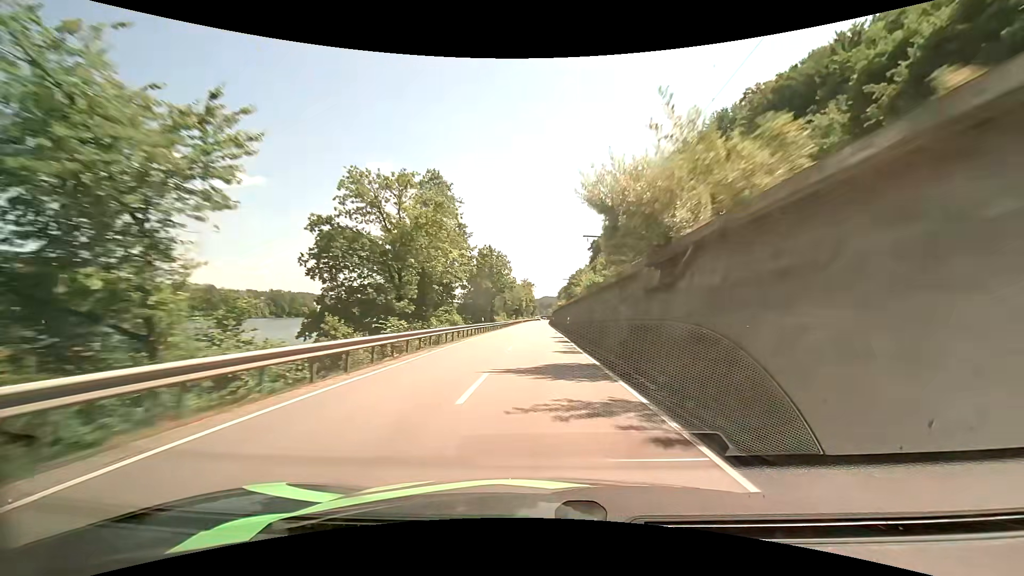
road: primary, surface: asphalt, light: Day
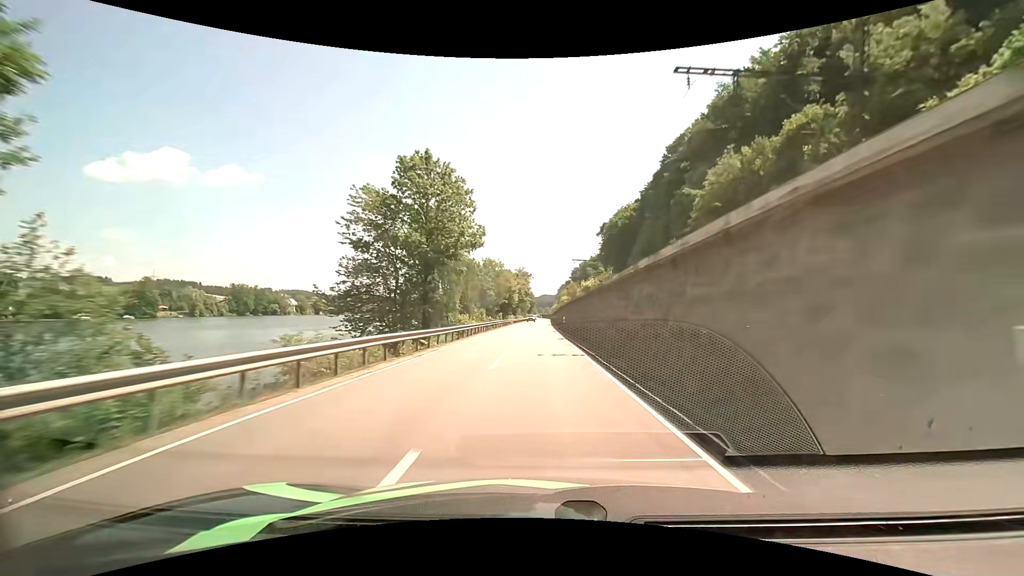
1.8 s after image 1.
(+0.1, +42.6) m; 0°
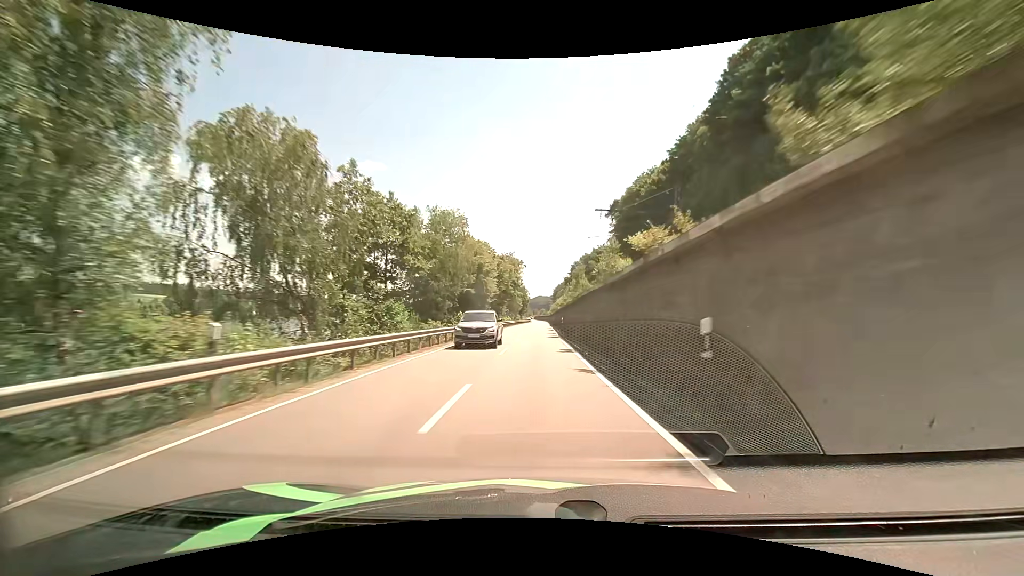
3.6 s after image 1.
(+0.2, +42.9) m; +1°
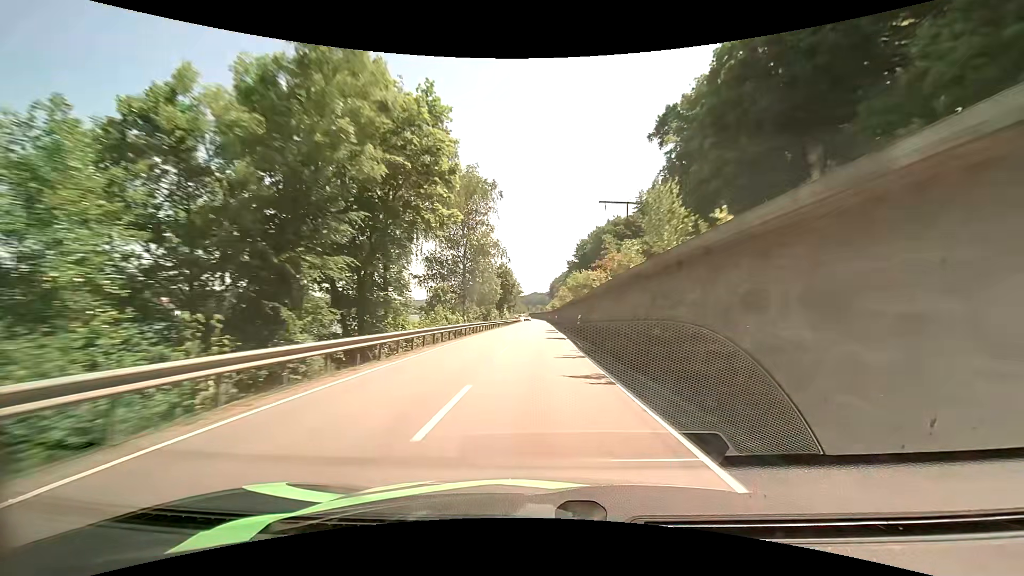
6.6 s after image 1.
(+0.2, +71.9) m; 0°
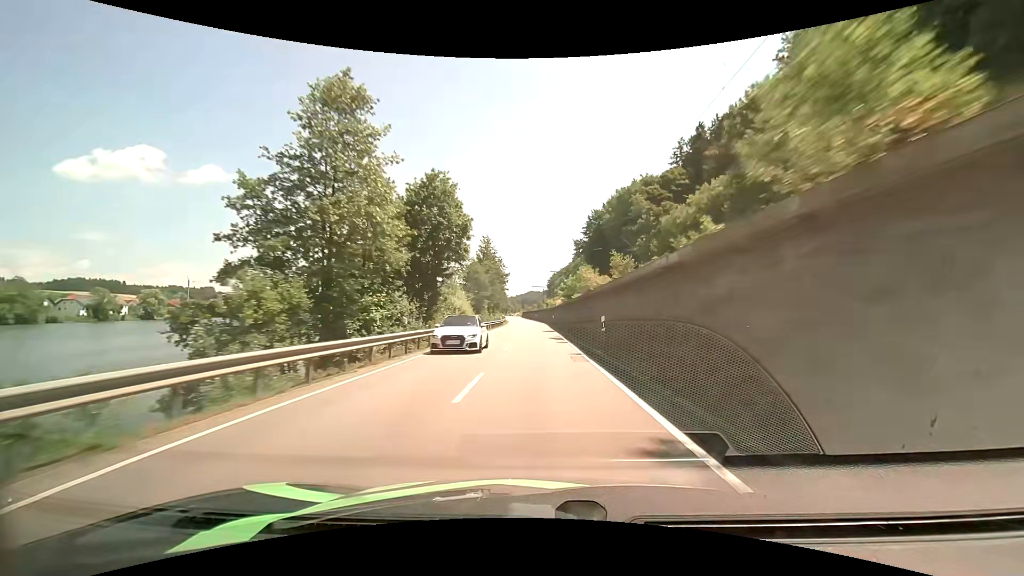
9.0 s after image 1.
(+0.2, +57.4) m; 0°
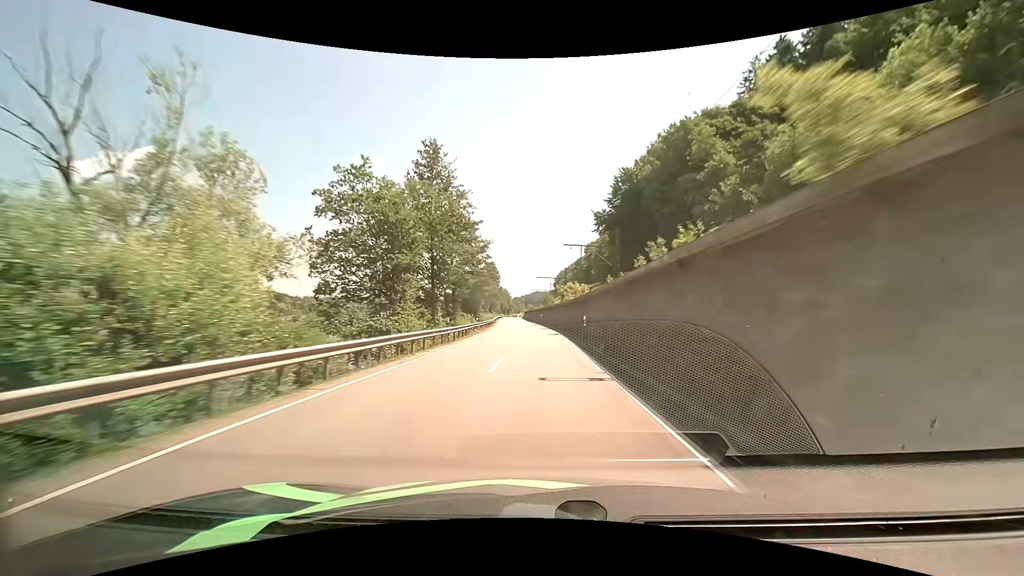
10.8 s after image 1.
(-0.1, +43.5) m; 0°
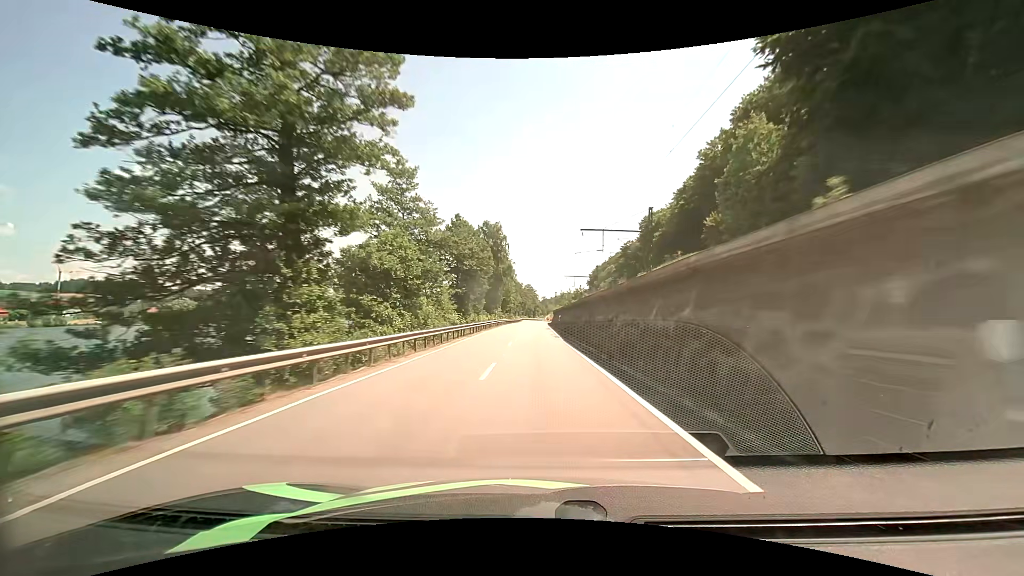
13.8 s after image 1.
(-2.0, +72.9) m; -3°
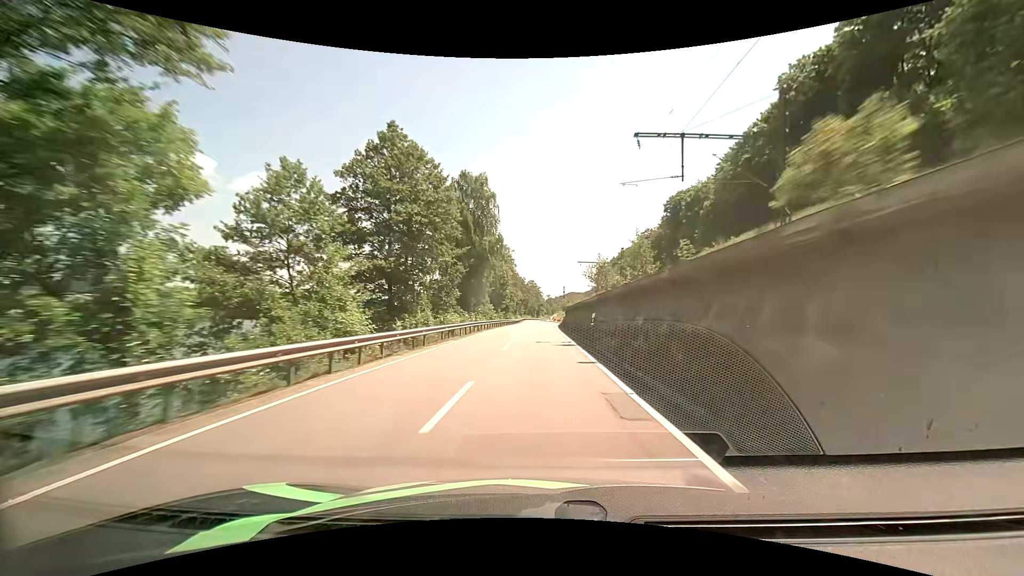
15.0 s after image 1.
(-0.2, +28.8) m; -1°
(0, +10) (0, +20) (0, +30) (0, +40) (0, +50) (0, +60) (+1, +70) (+1, +80) (+1, +90) (+1, +100) m
